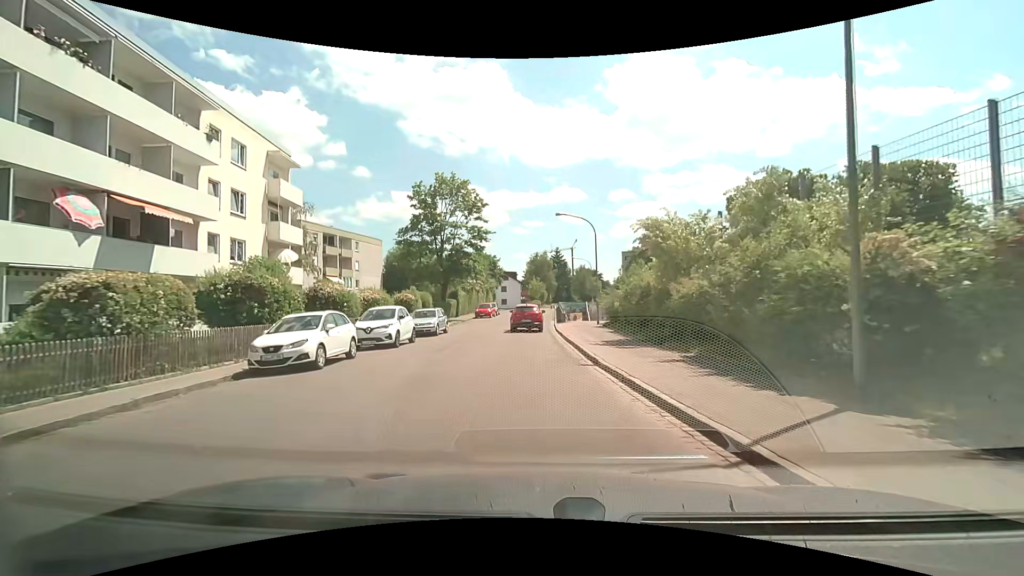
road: tertiary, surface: asphalt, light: Day
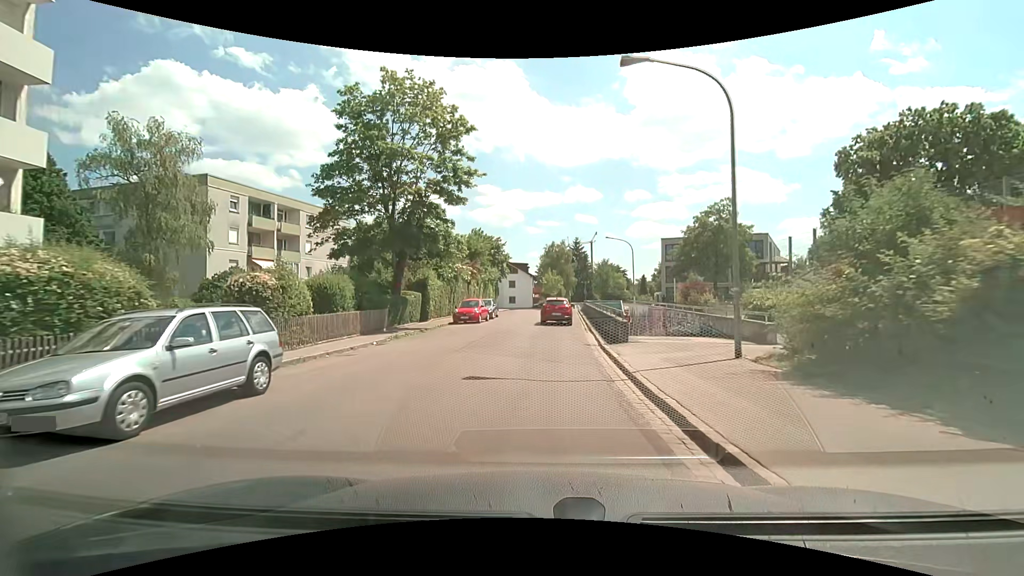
(-0.4, +20.4) m; -2°
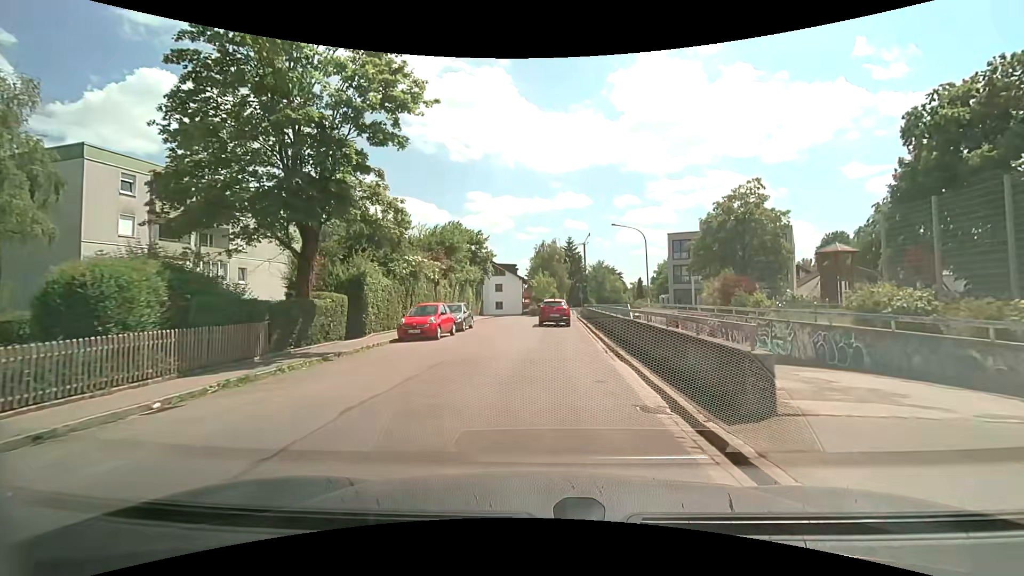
(+0.1, +10.2) m; +1°
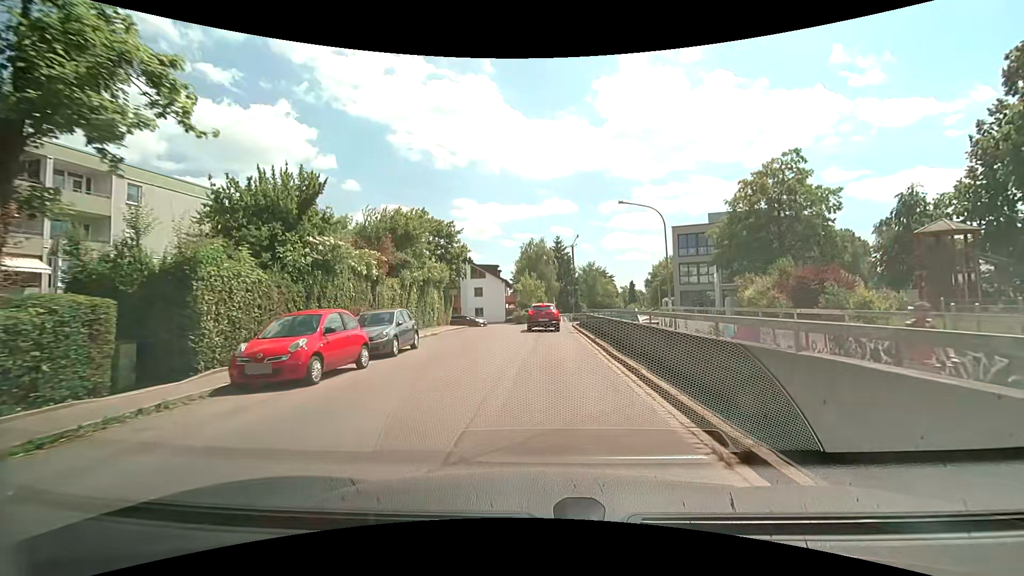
(+0.2, +10.0) m; +2°
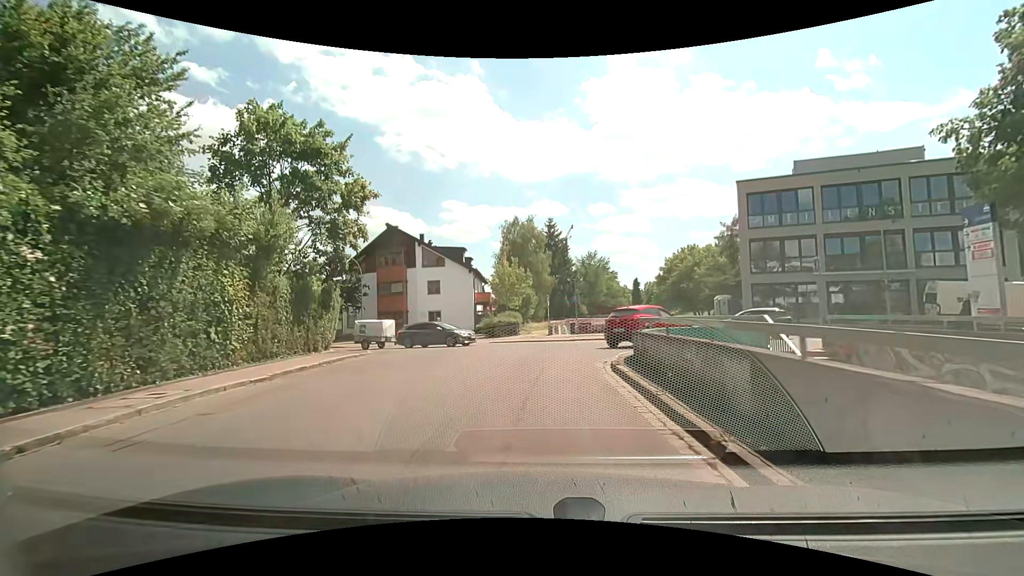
(+0.3, +23.0) m; +1°
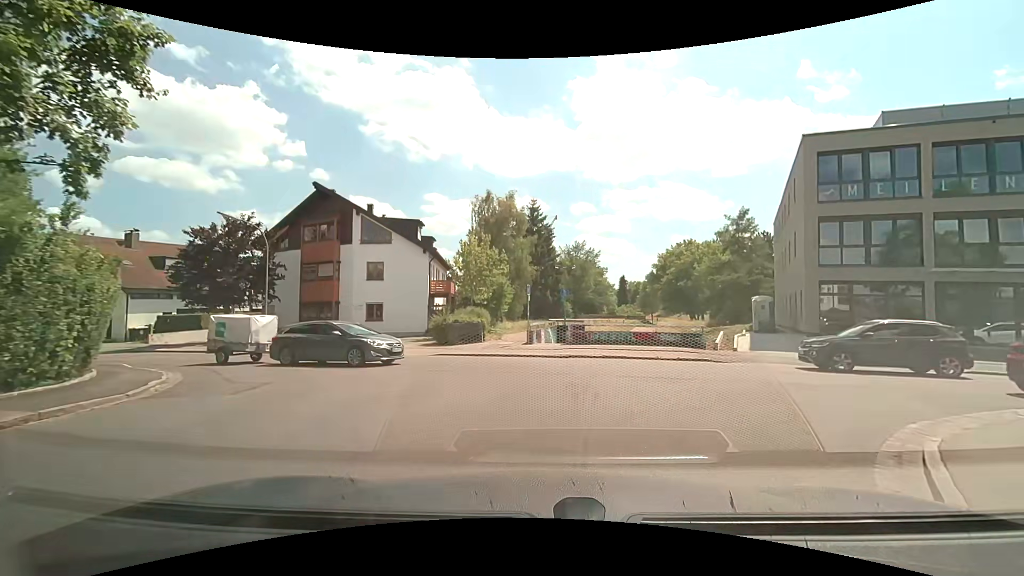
(0.0, +11.4) m; +1°
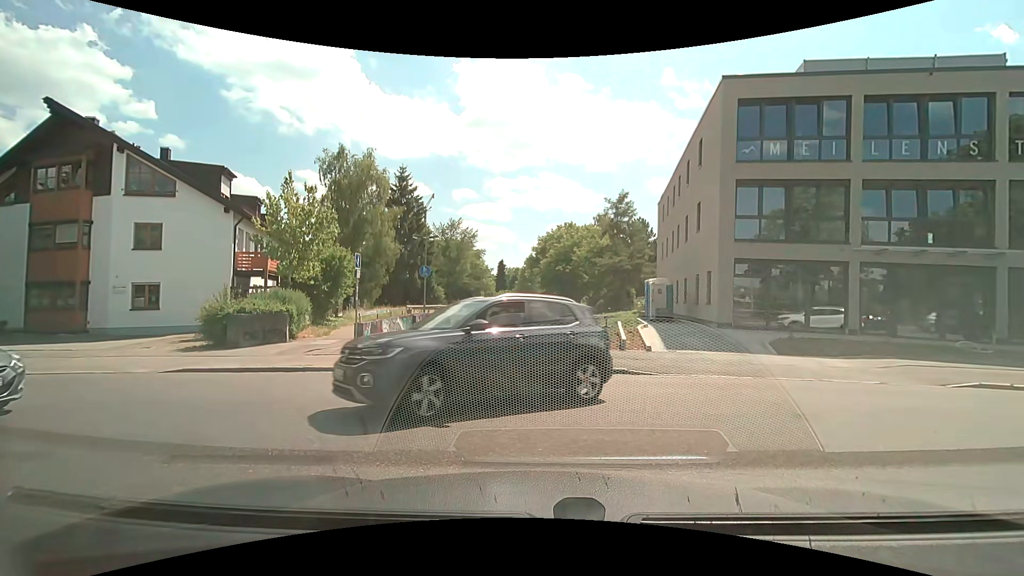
(+1.0, +7.2) m; +14°
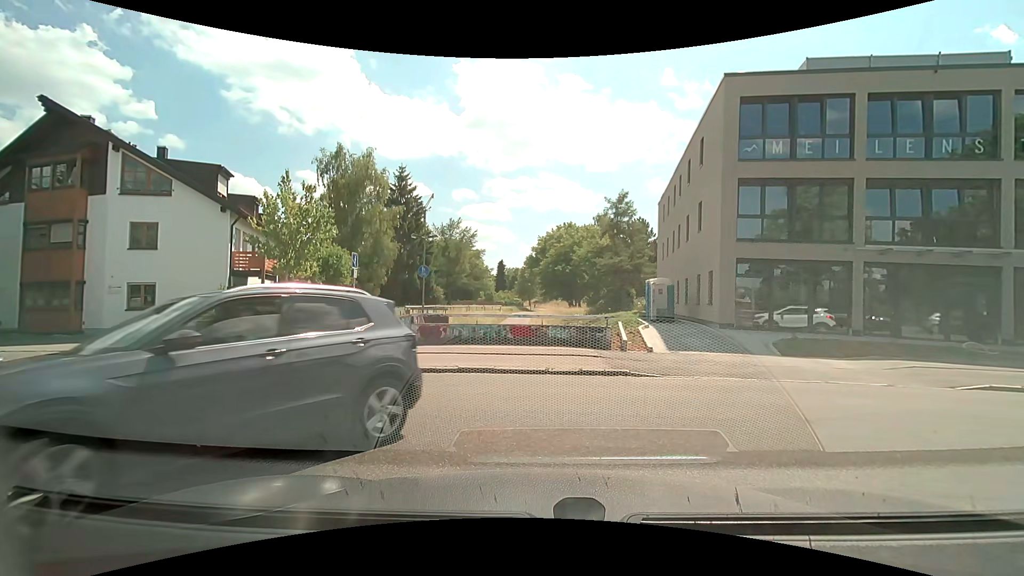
(0.0, +0.2) m; 0°
